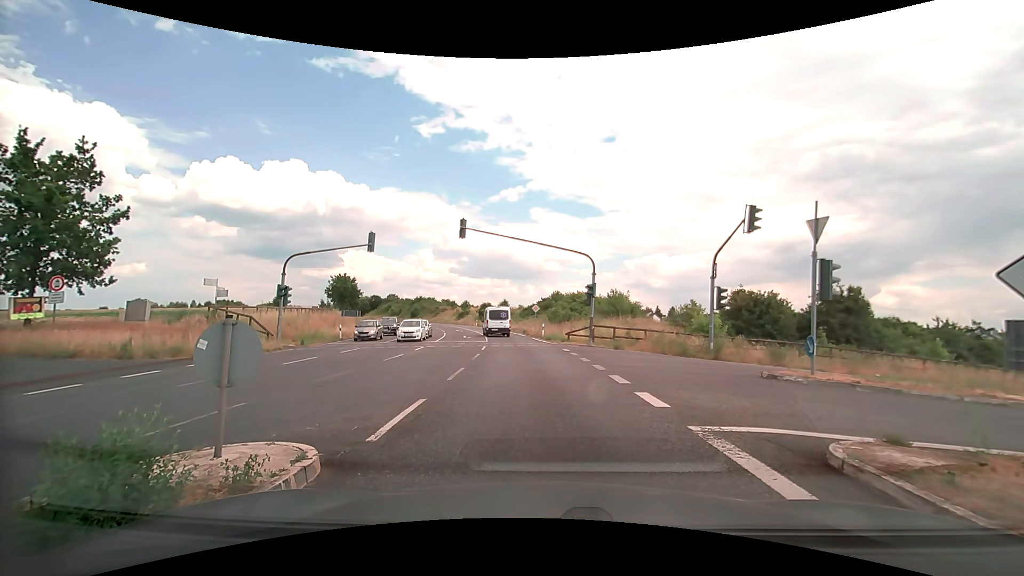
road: secondary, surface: asphalt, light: Day
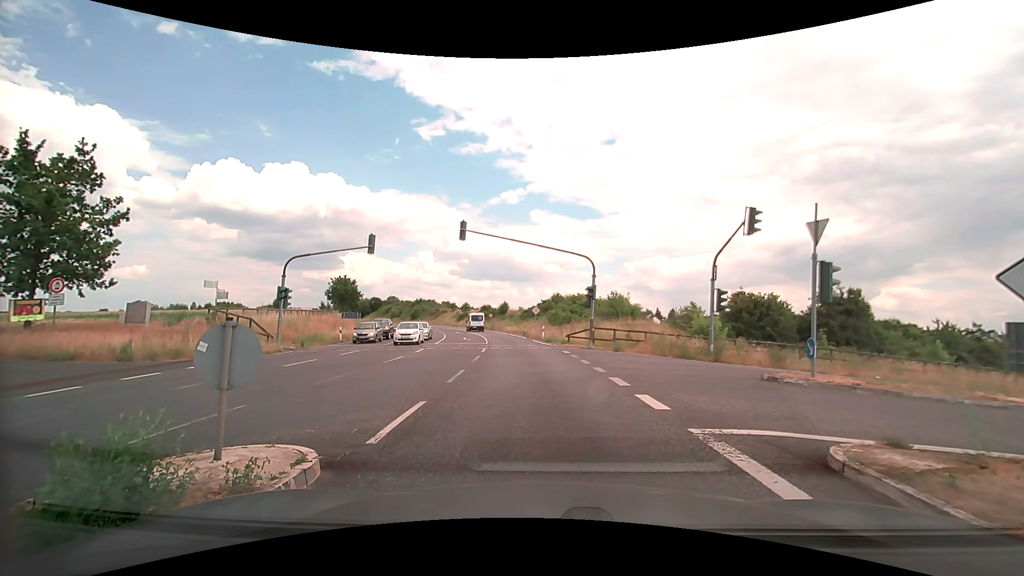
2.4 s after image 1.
(0.0, +0.1) m; 0°
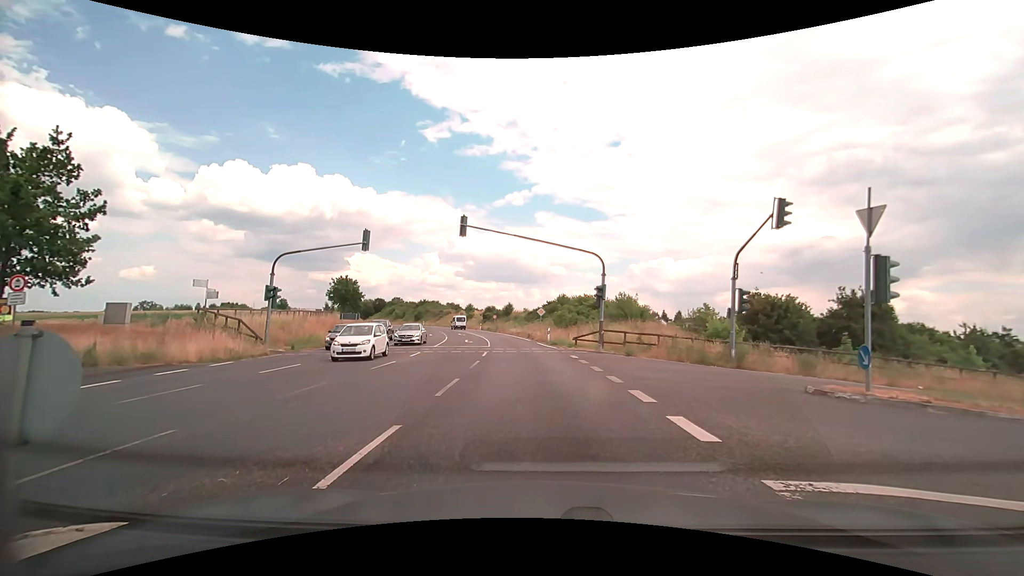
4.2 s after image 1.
(0.0, +2.2) m; -1°
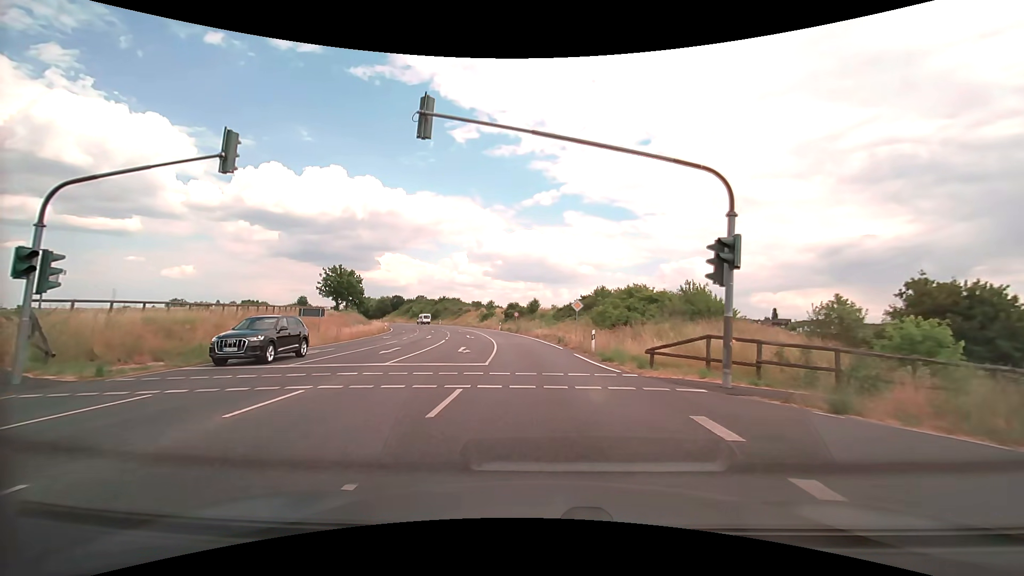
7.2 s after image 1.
(-0.4, +15.4) m; -3°
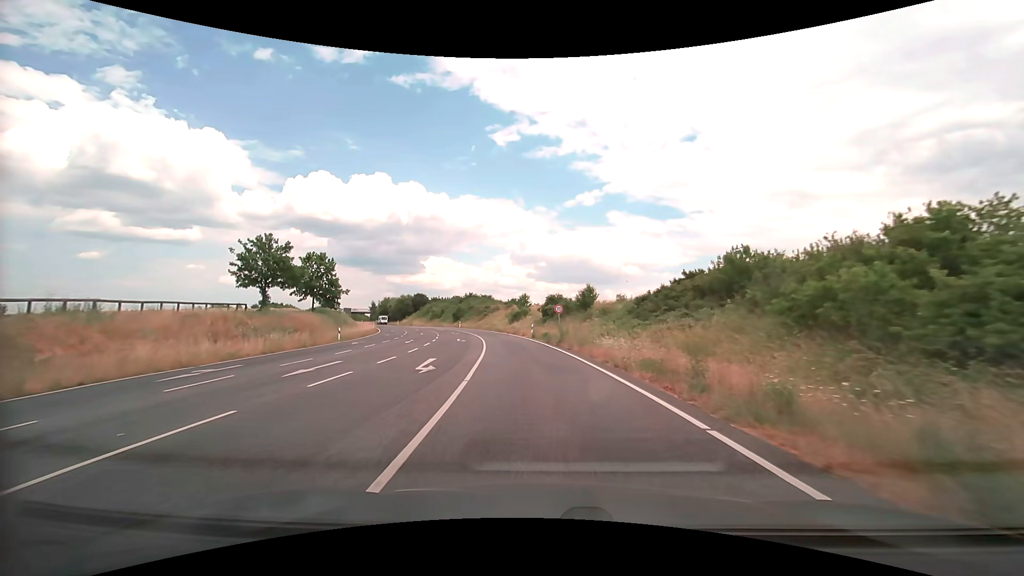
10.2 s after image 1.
(-1.3, +30.0) m; -5°
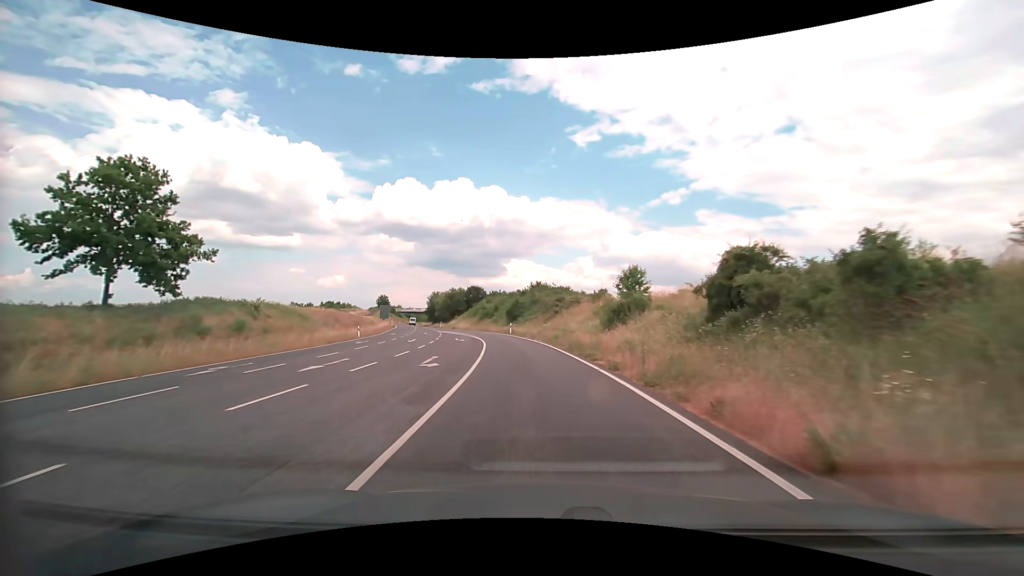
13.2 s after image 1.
(-3.2, +40.8) m; -9°
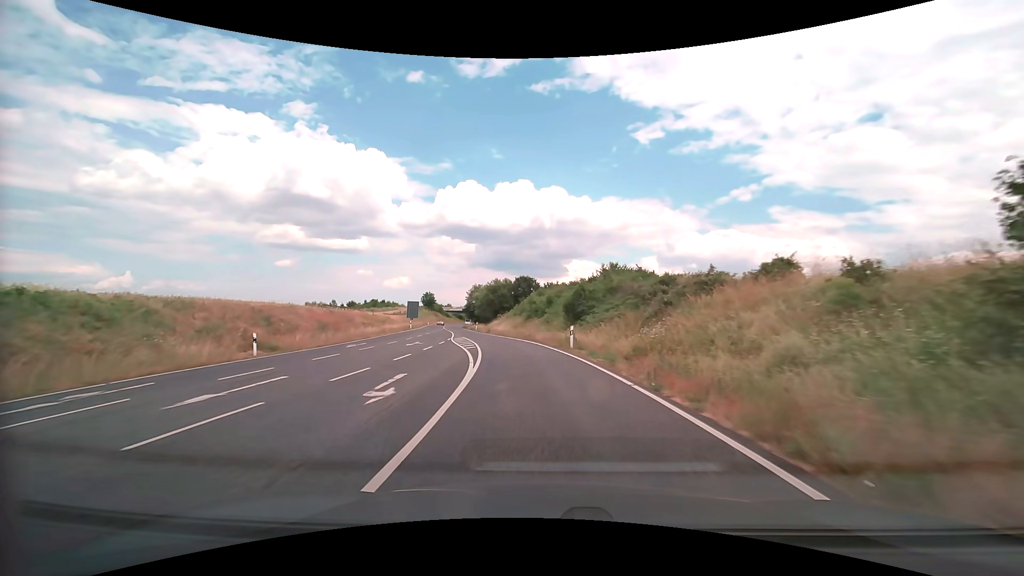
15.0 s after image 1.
(-1.5, +27.6) m; -7°
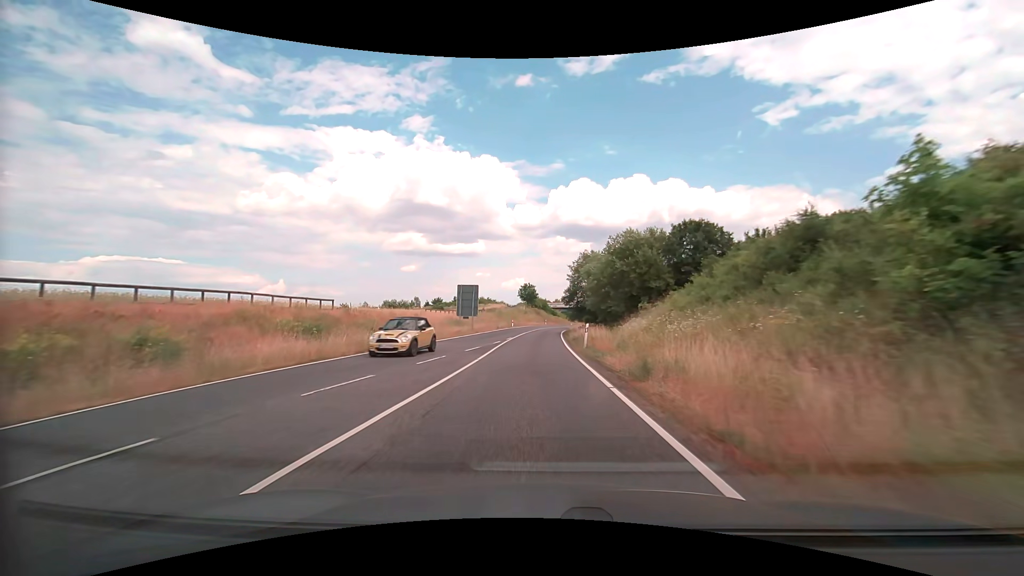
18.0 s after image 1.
(-5.6, +48.2) m; -13°
(0, +10) (0, +20) (0, +30) (0, +40) (0, +50) (0, +60) (+1, +70) (+2, +80) (+3, +90) (+4, +100) m
